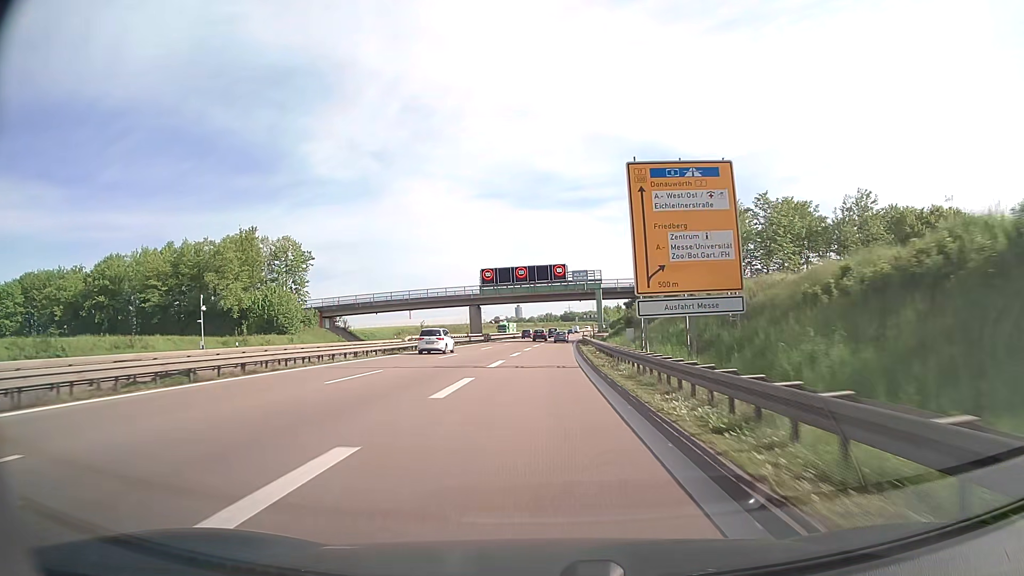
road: trunk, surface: asphalt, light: Day
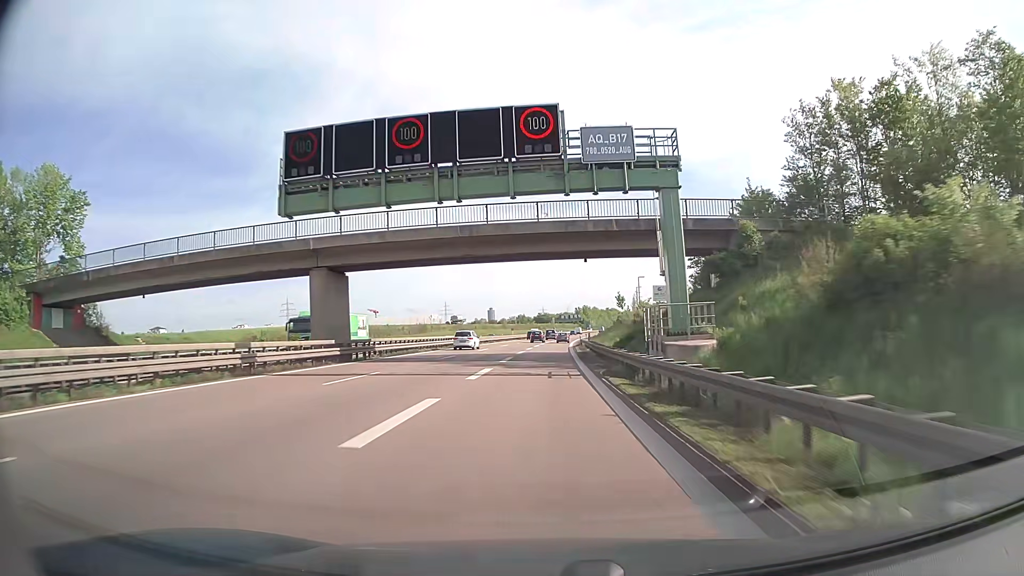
(+1.0, +54.0) m; +2°
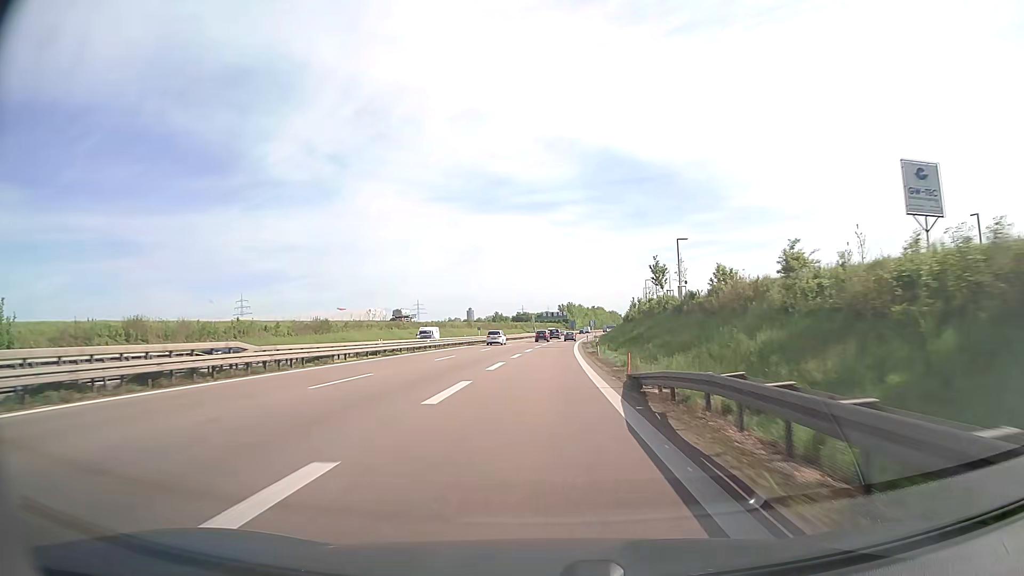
(+0.8, +55.2) m; +2°
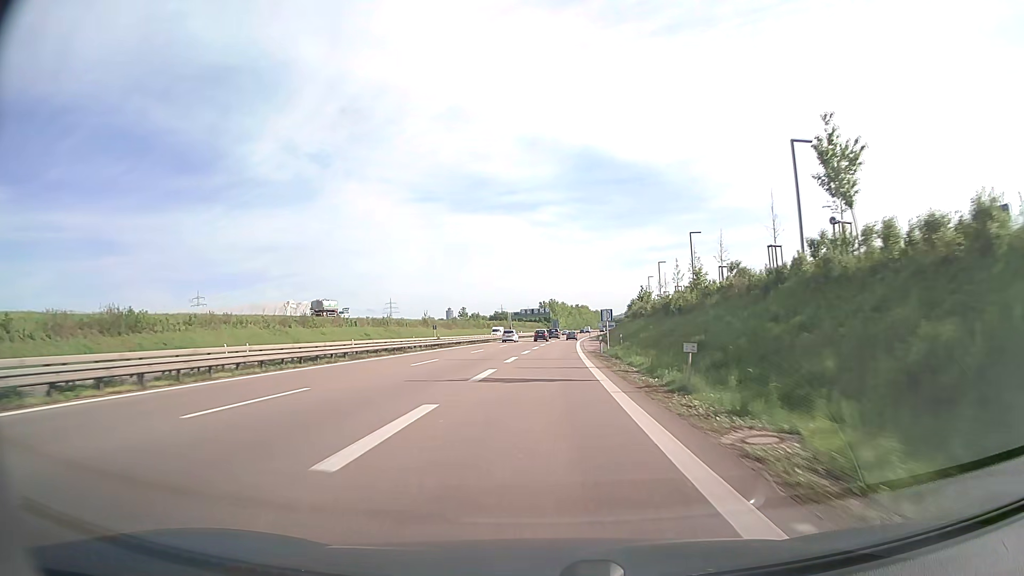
(+0.6, +42.5) m; +2°
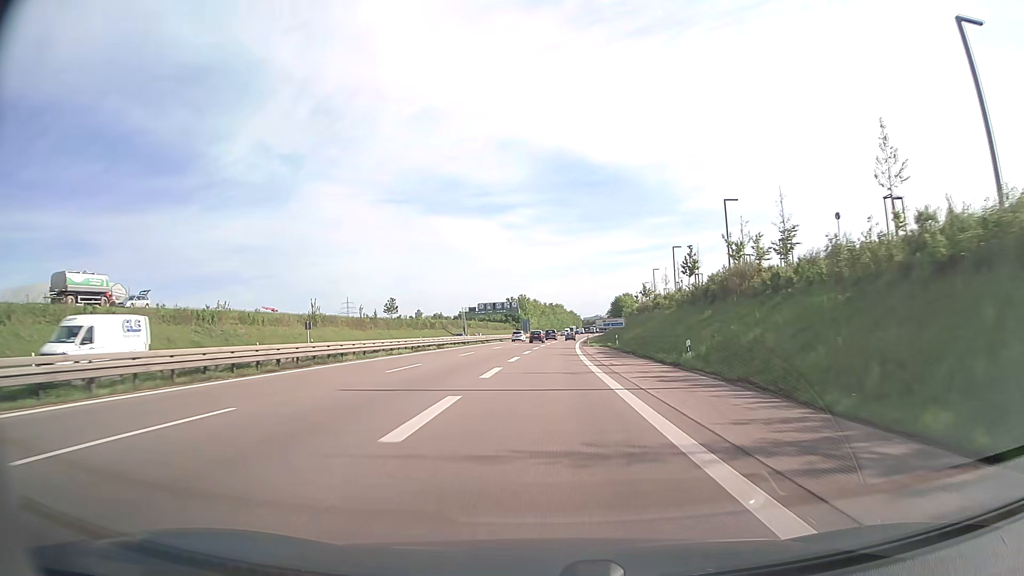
(+1.1, +58.4) m; +2°
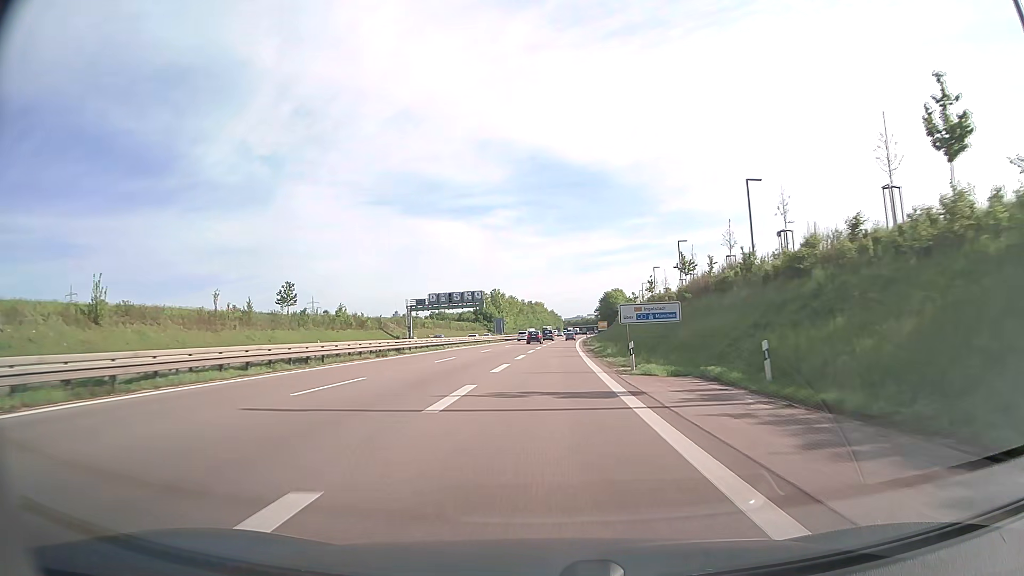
(+0.7, +44.8) m; +2°
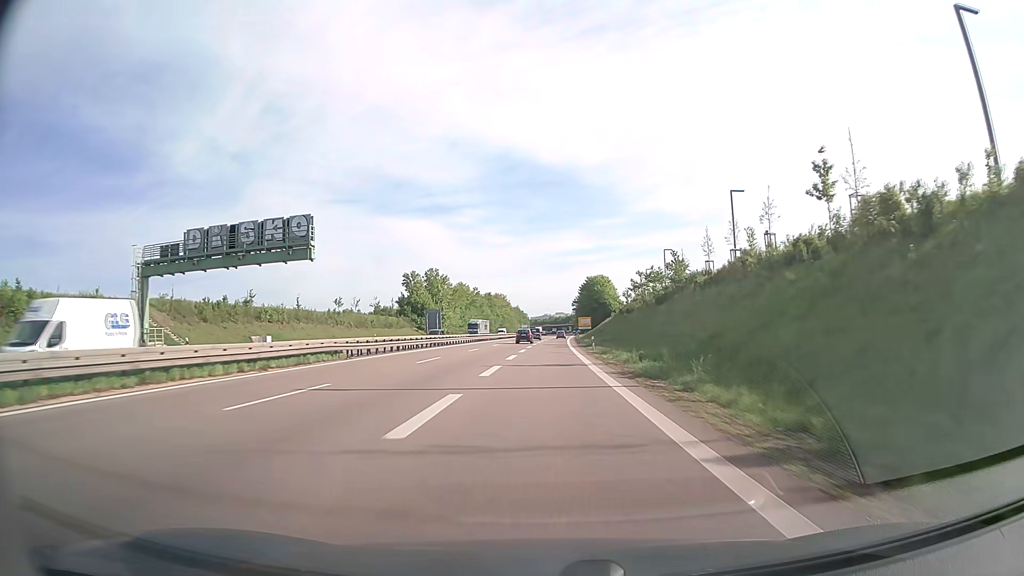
(+1.8, +75.2) m; +3°
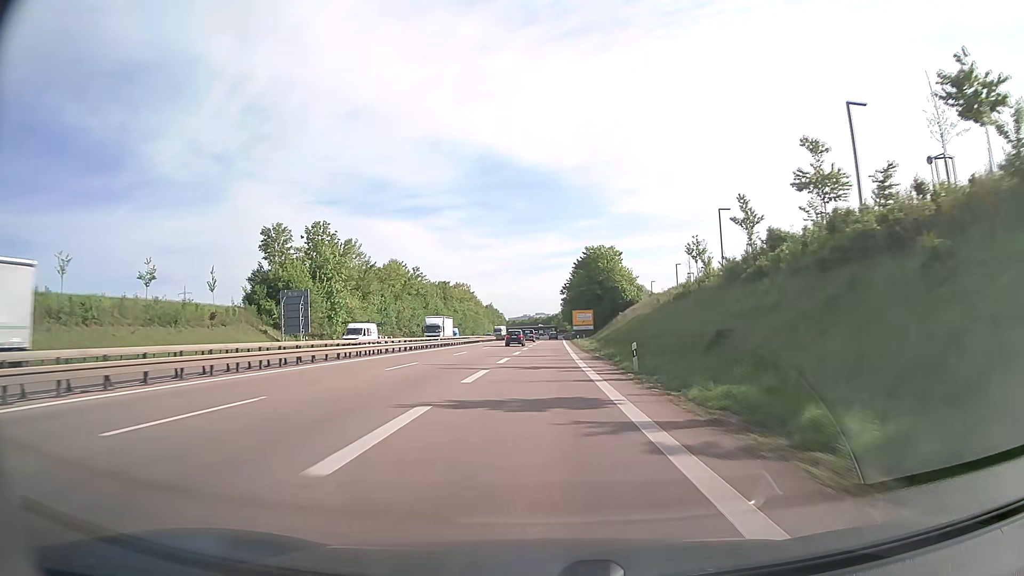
(+1.2, +74.4) m; +2°
(0, +10) (0, +20) (0, +30) (0, +40) (0, +50) (+1, +60) (+1, +70) (+1, +80) (+1, +90) (+1, +100) m
